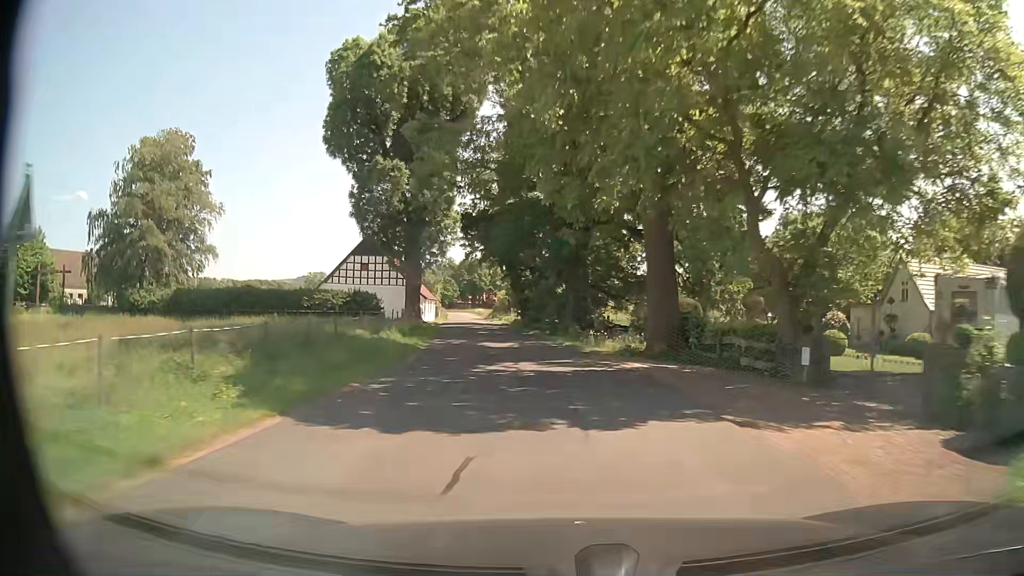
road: unclassified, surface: asphalt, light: Day
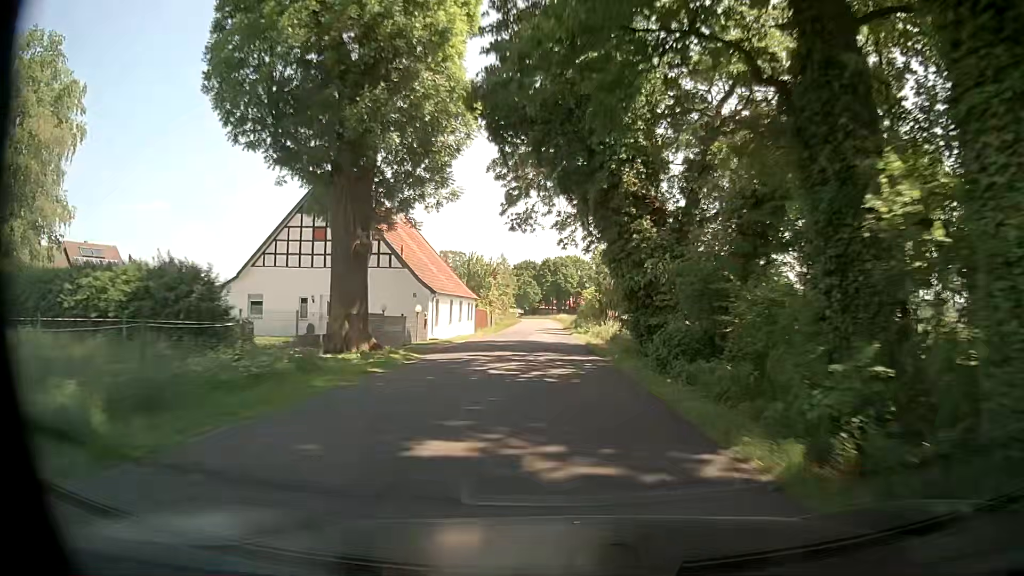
(-2.4, +33.6) m; -7°
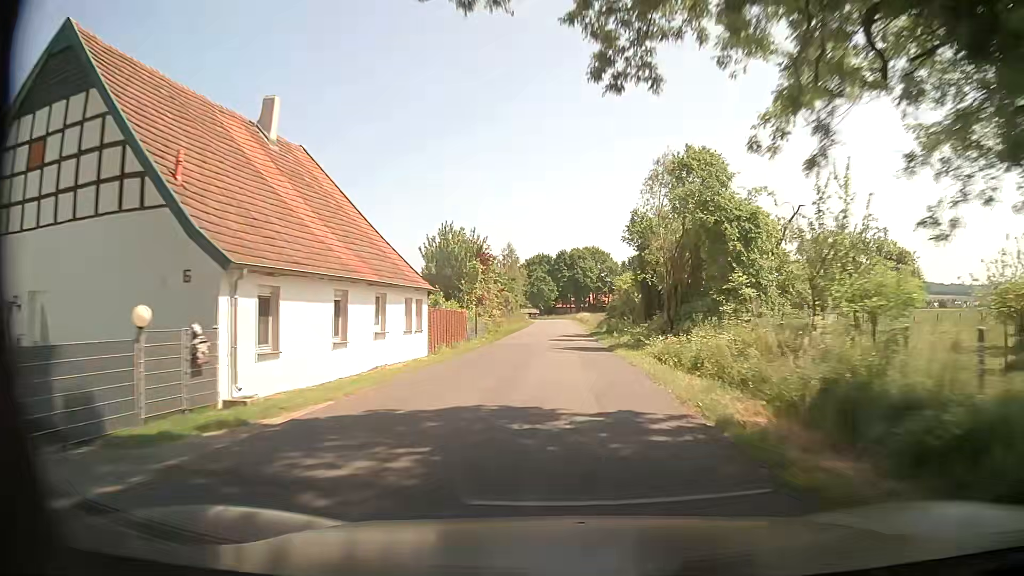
(-0.5, +22.9) m; -2°
(0, +10) (0, +20) (0, +30) (0, +40) (0, +50) (0, +60) (0, +70) (+1, +80) (+1, +90) (+1, +100) m
